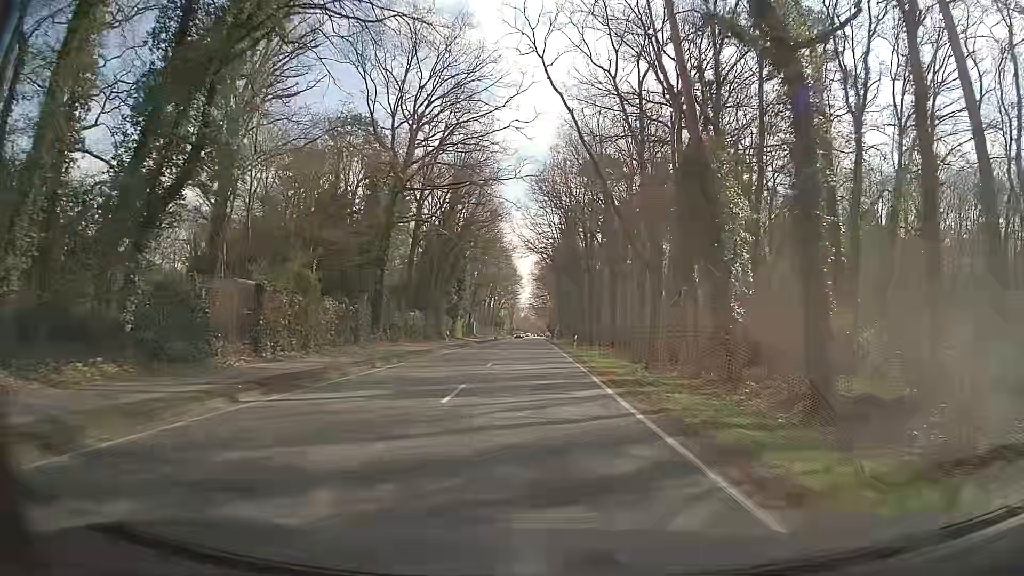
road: secondary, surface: asphalt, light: Day
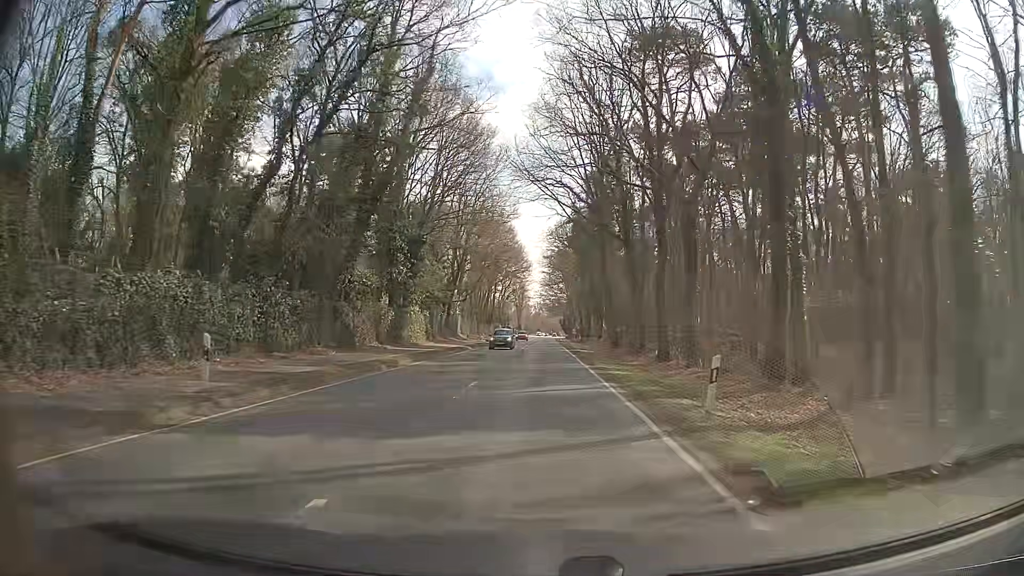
(-0.2, +35.2) m; -1°
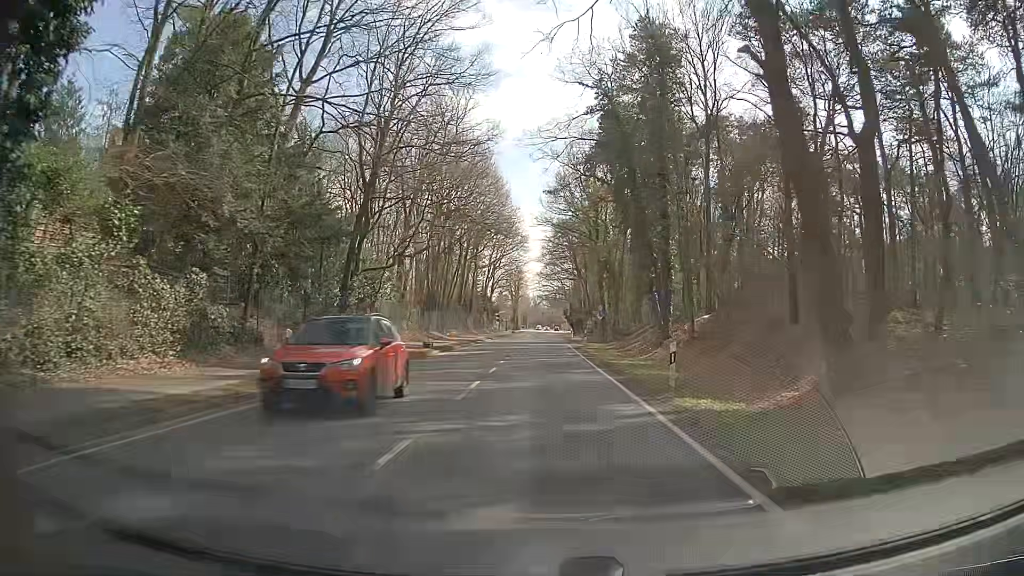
(0.0, +37.3) m; -1°
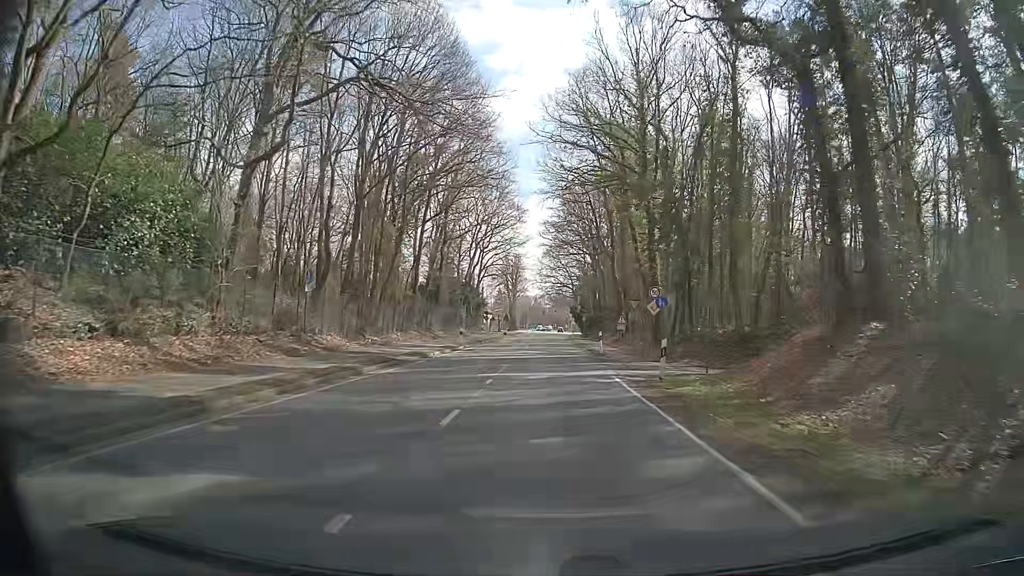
(+0.3, +29.7) m; +1°
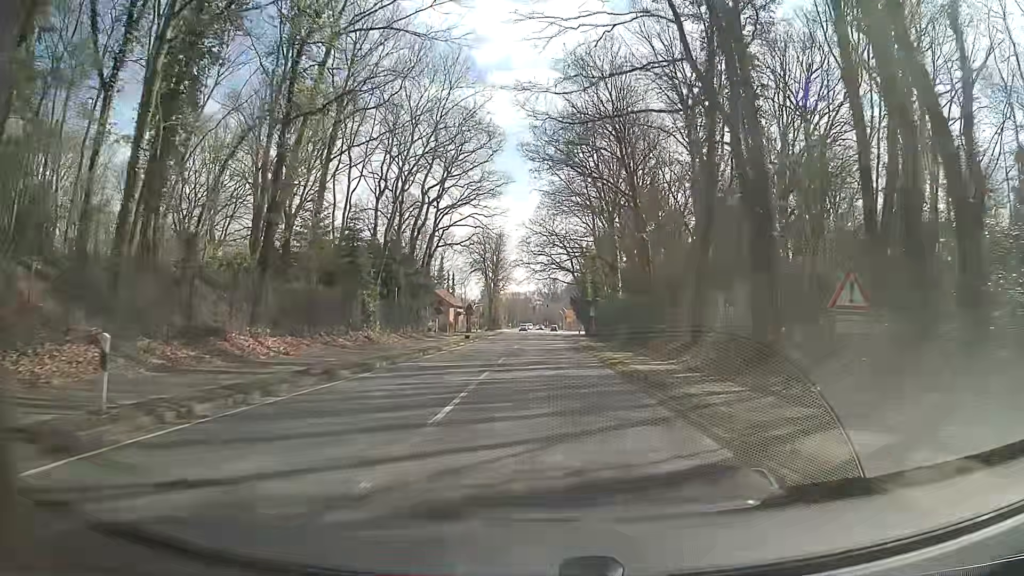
(-0.3, +36.4) m; 0°
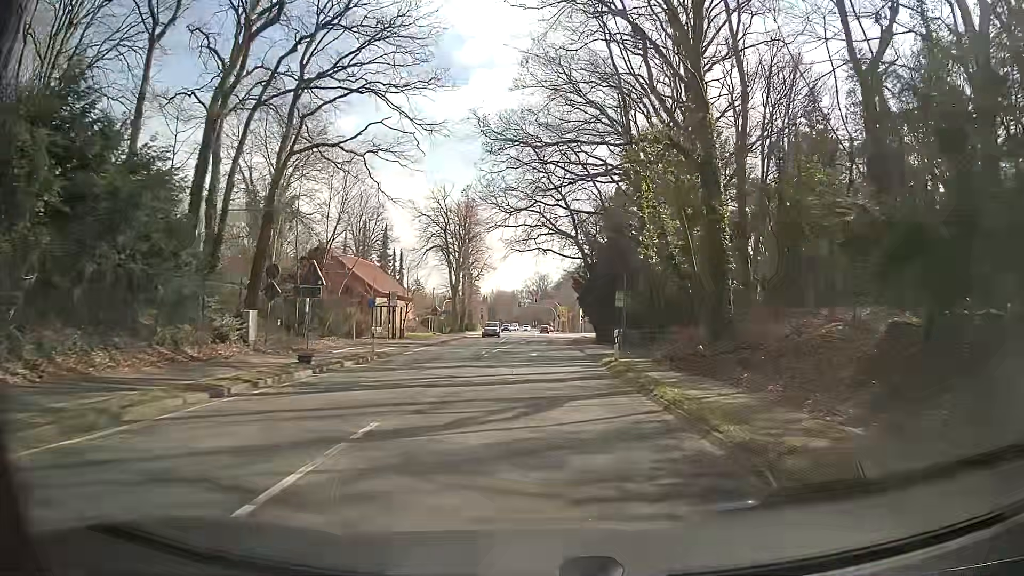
(+0.3, +36.1) m; +1°
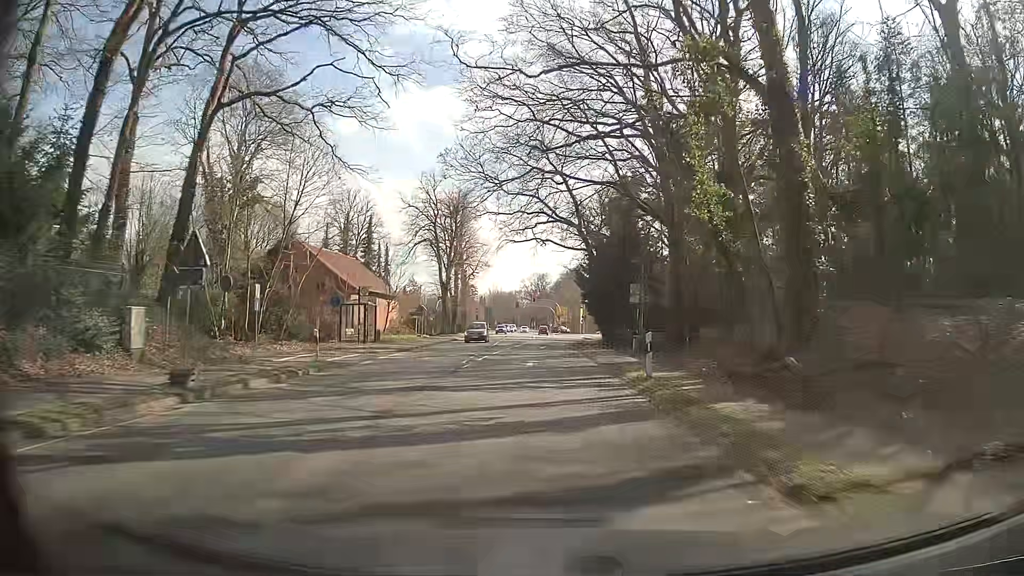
(0.0, +7.2) m; -1°
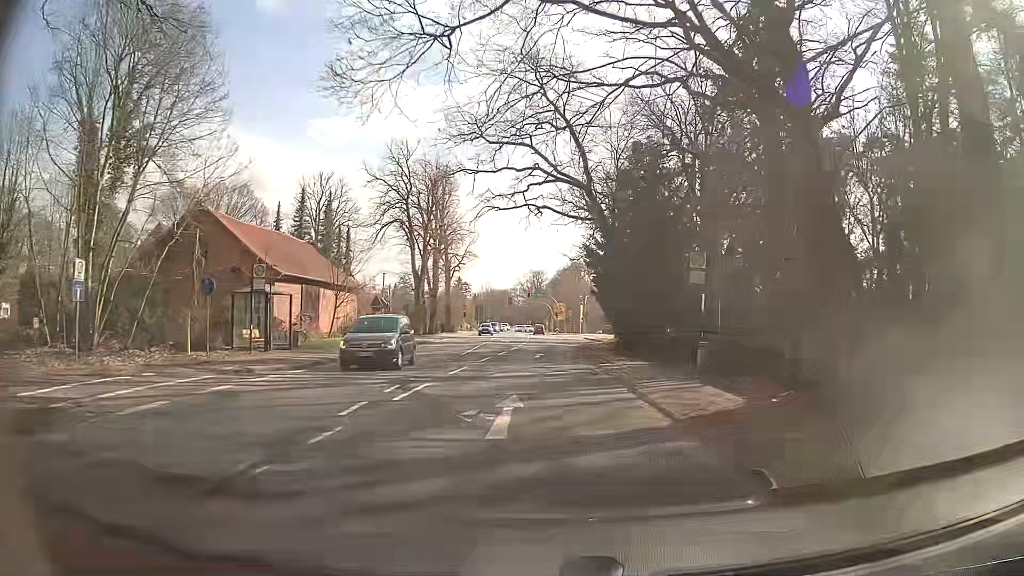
(+0.3, +14.1) m; +2°
